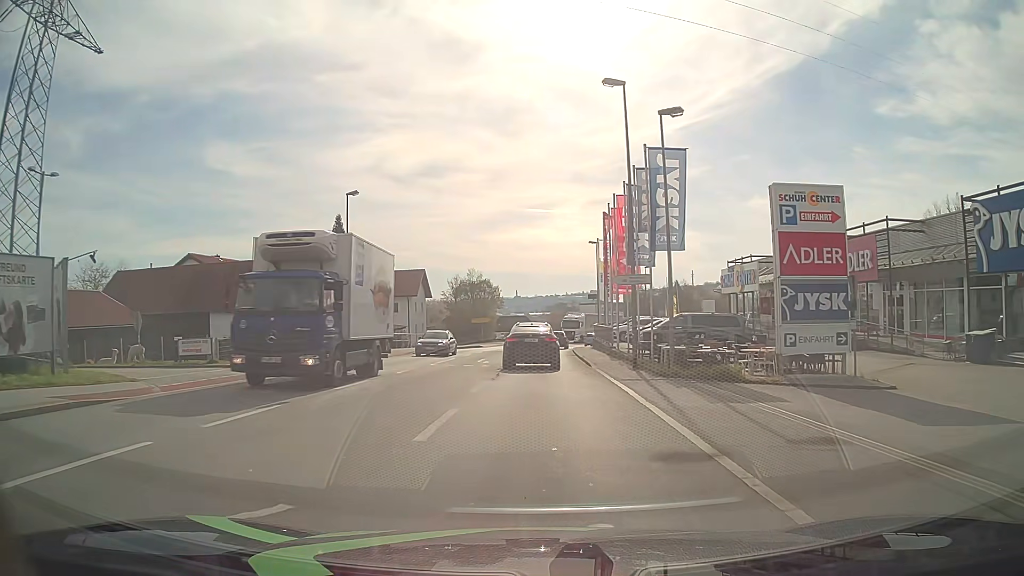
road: tertiary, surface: asphalt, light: Day
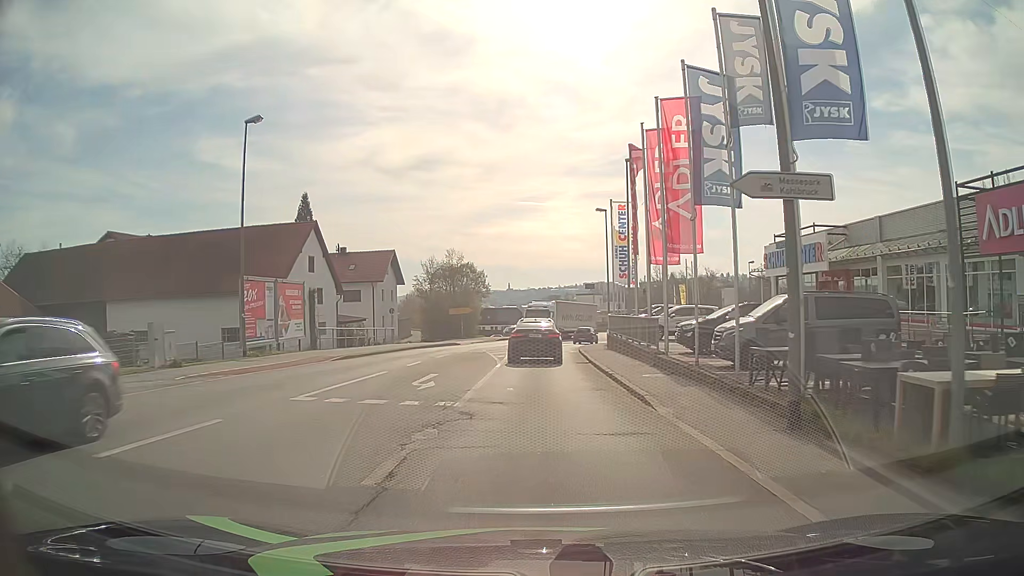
(-0.1, +15.0) m; 0°
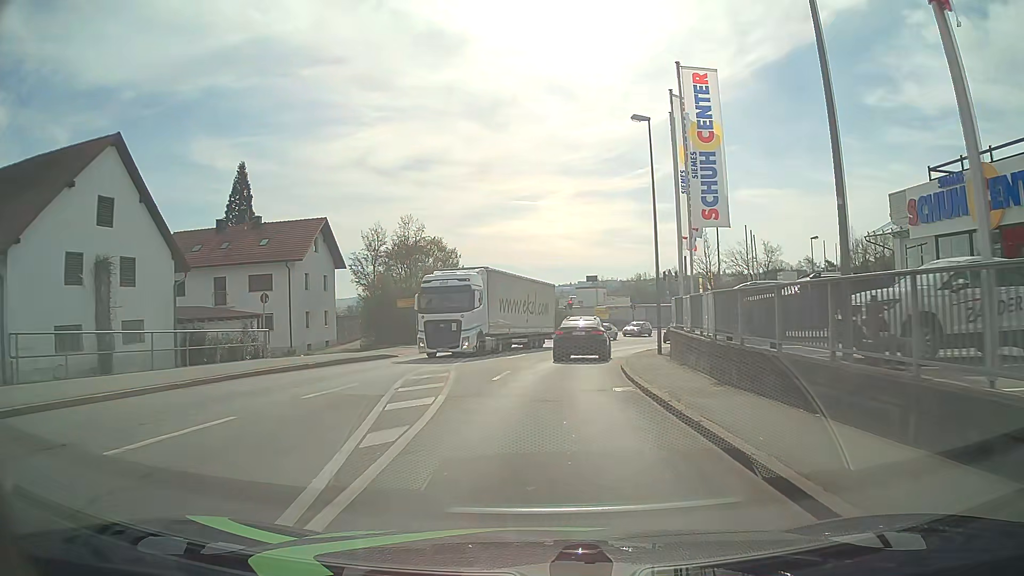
(+0.1, +22.7) m; 0°
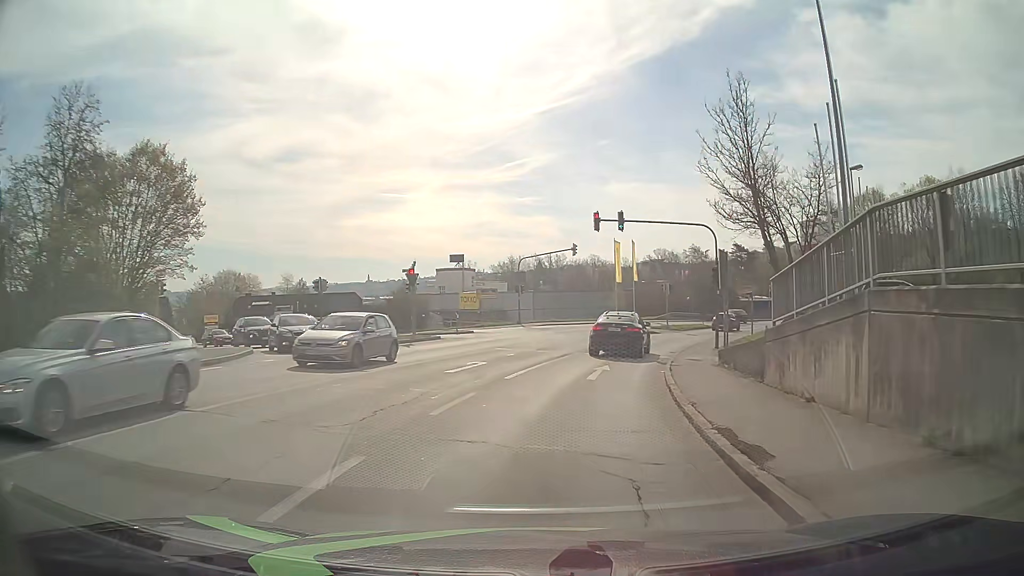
(+2.5, +30.8) m; +12°
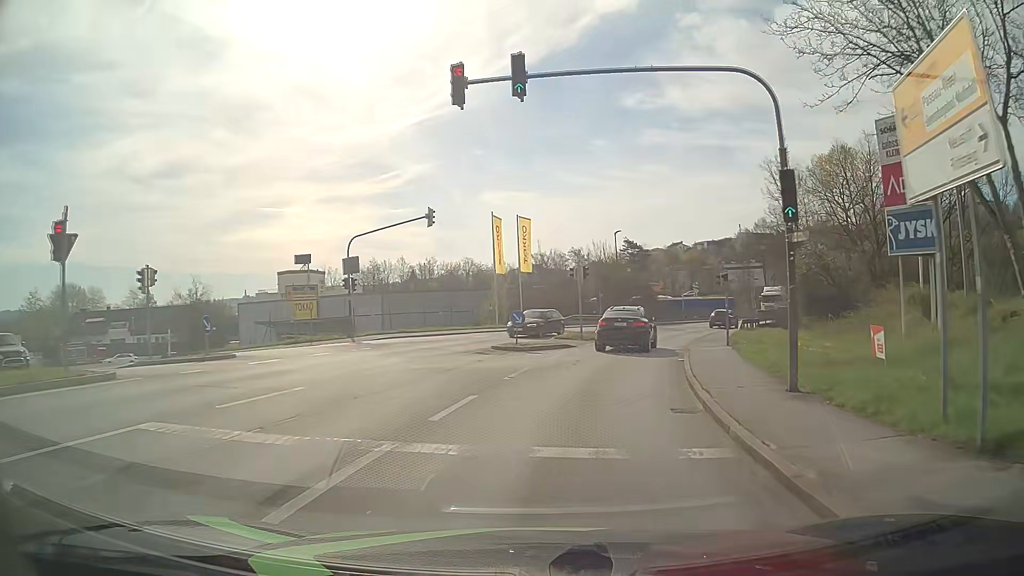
(+1.6, +19.5) m; +10°
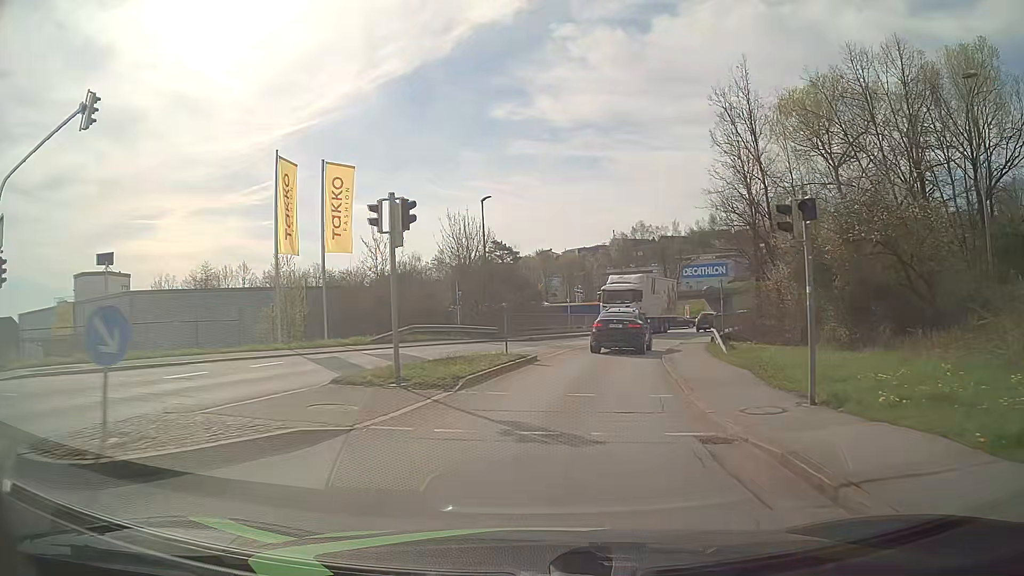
(+2.0, +19.6) m; +12°
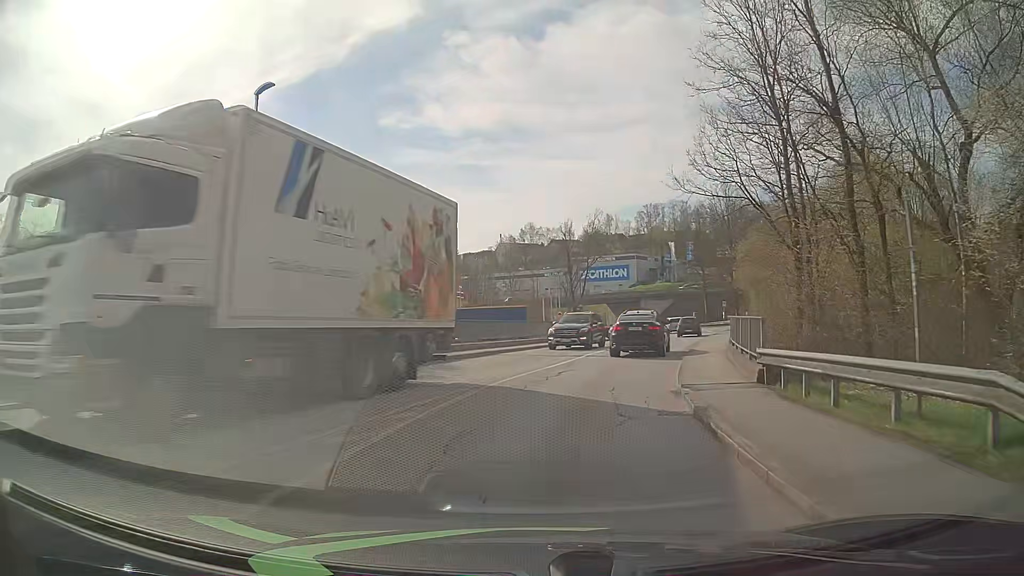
(+1.6, +19.4) m; +10°
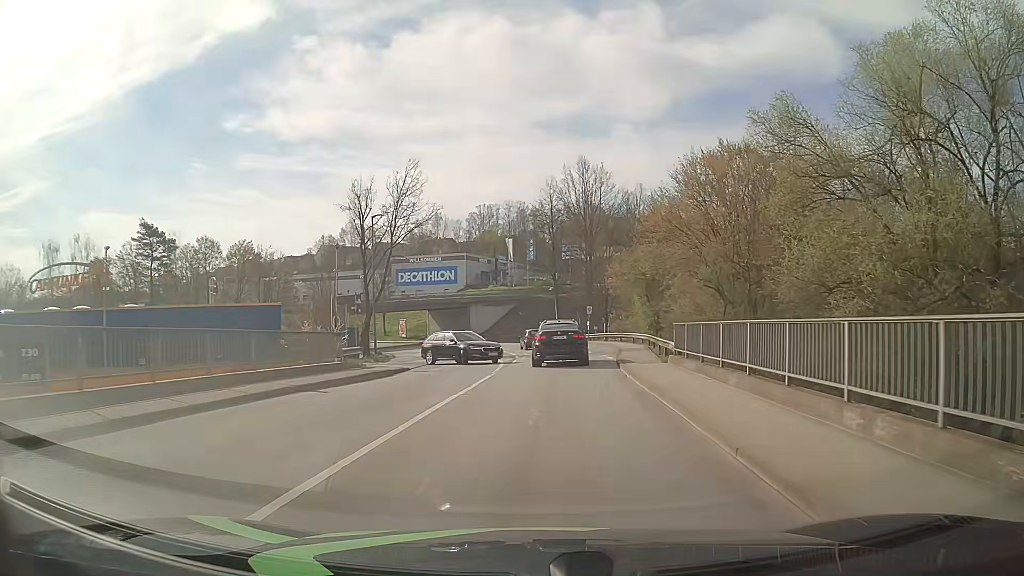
(+3.2, +24.6) m; +14°
(0, +10) (+1, +20) (+1, +30) (+1, +40) (0, +50) (-1, +60) (-4, +69) (-8, +79) (-12, +88) (-17, +96) m
